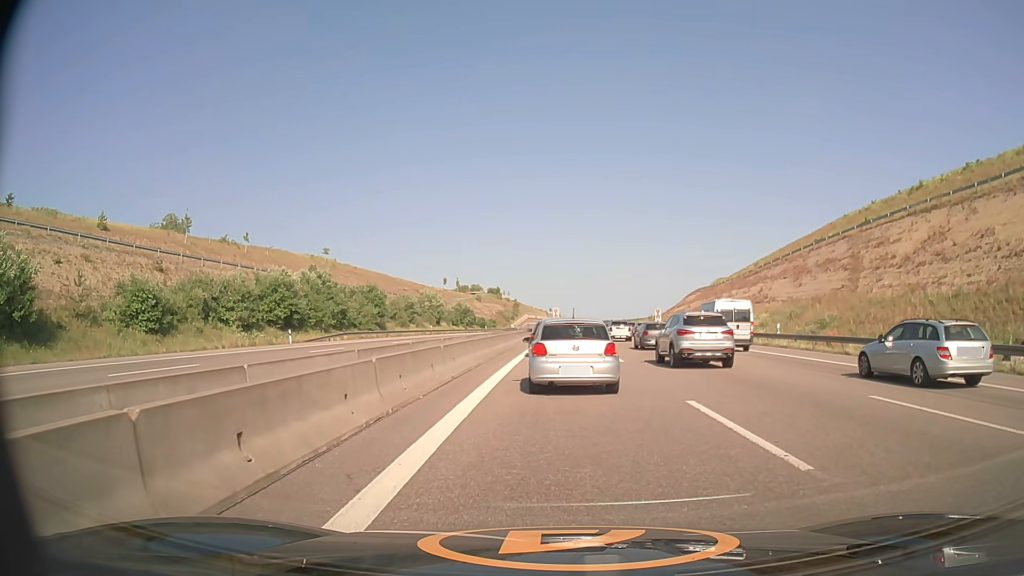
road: motorway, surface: asphalt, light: Day
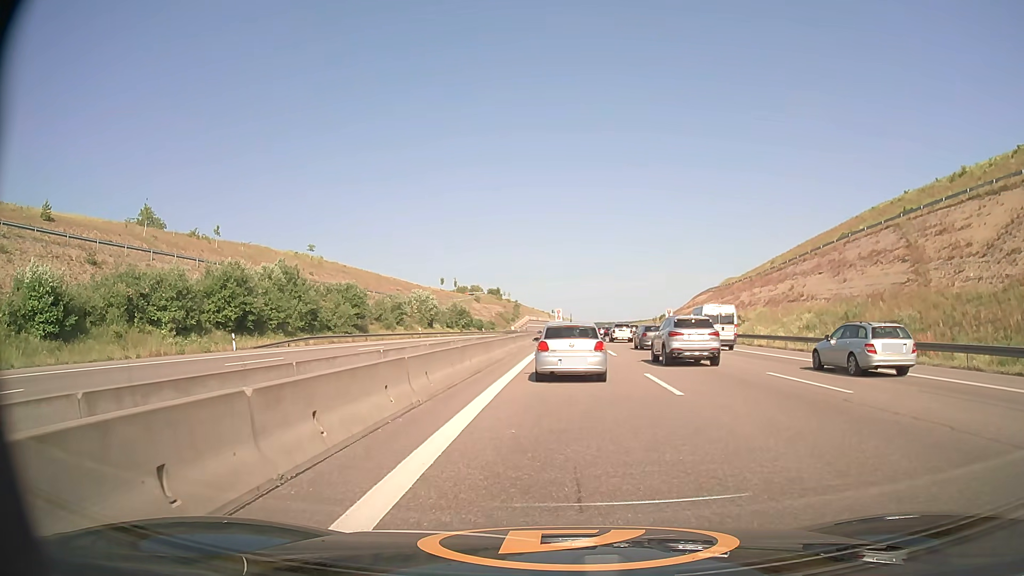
(0.0, +10.4) m; 0°
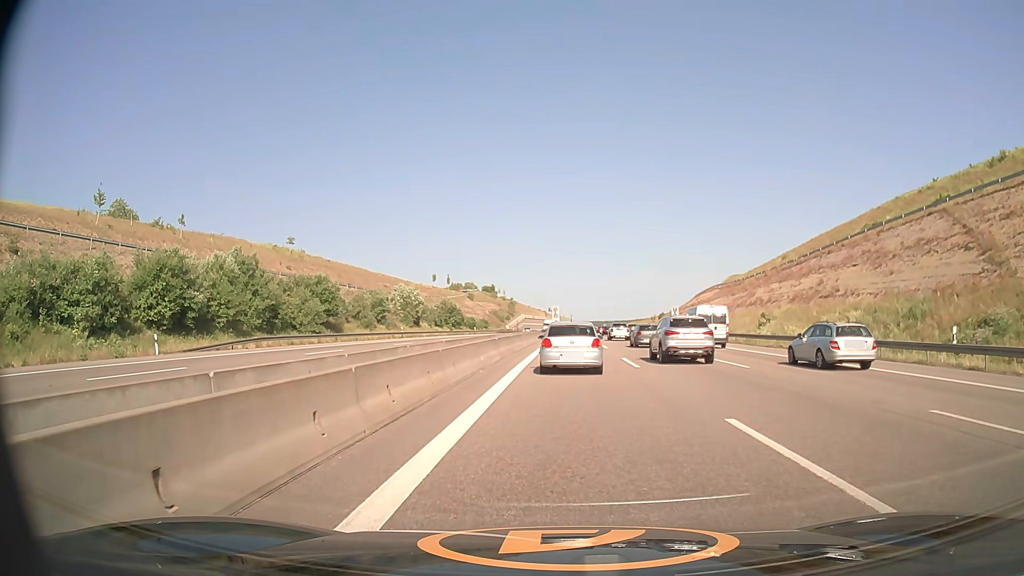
(0.0, +9.2) m; 0°
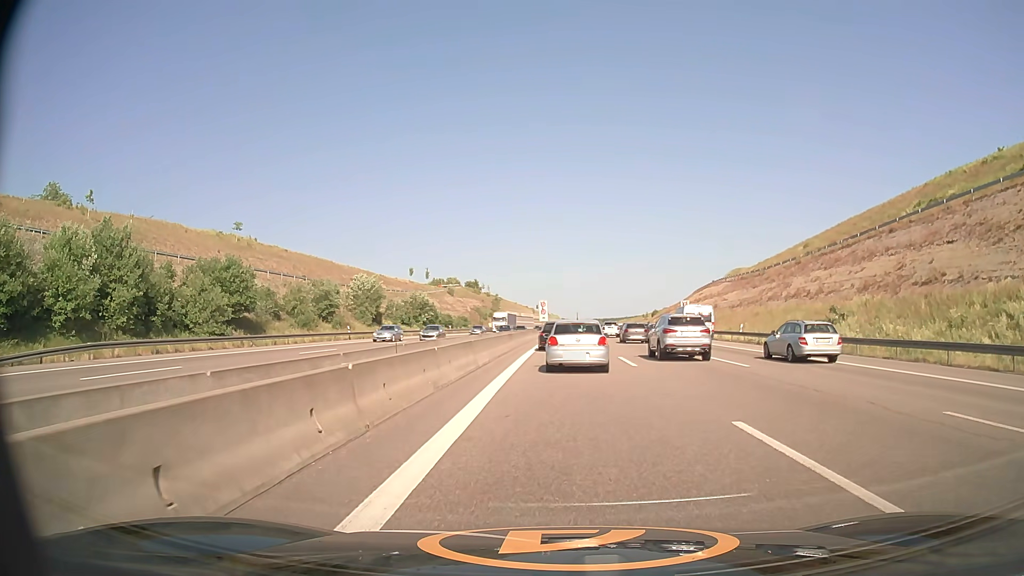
(+0.2, +18.1) m; +1°
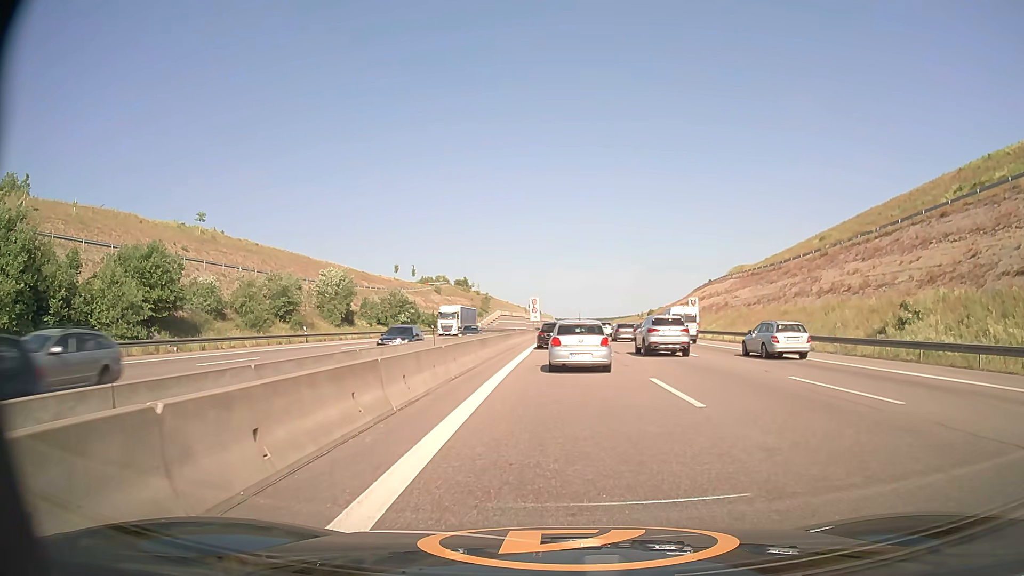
(0.0, +10.2) m; 0°
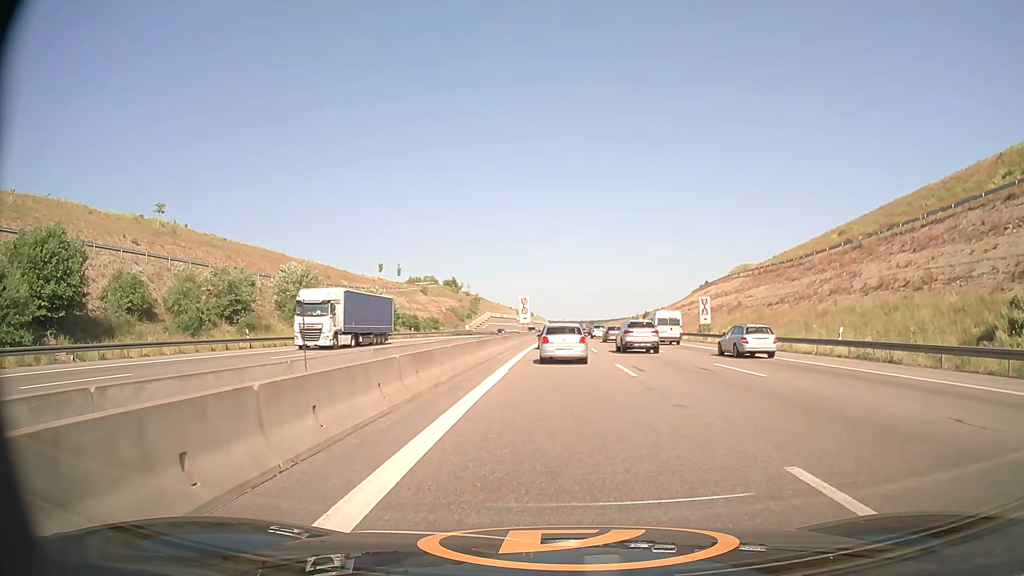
(+0.1, +10.1) m; +1°
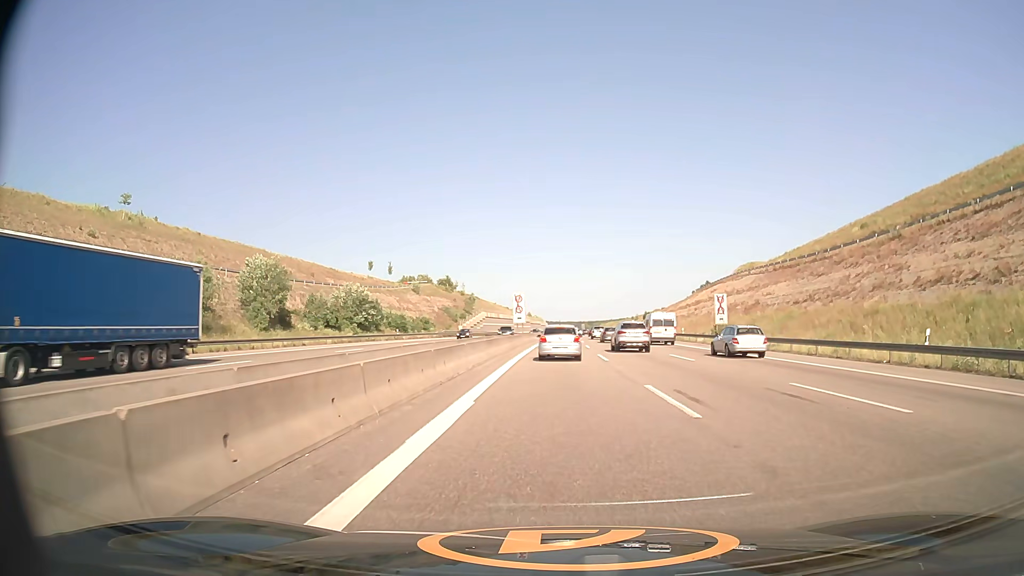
(0.0, +8.3) m; 0°
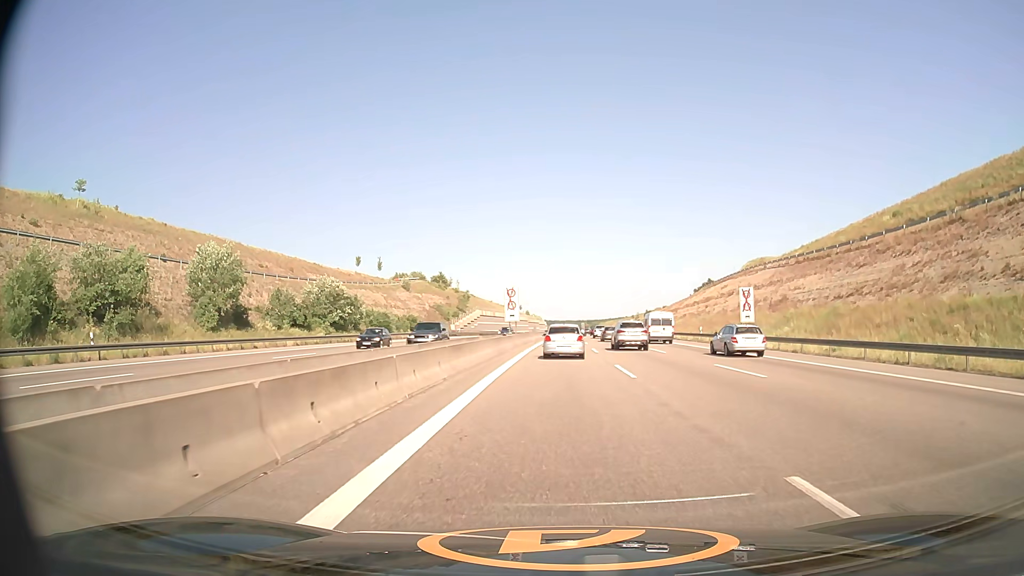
(0.0, +9.8) m; 0°
(0, +10) (0, +20) (0, +30) (0, +40) (+1, +50) (+1, +60) (+1, +70) (+1, +80) (+2, +90) (+2, +100) m
